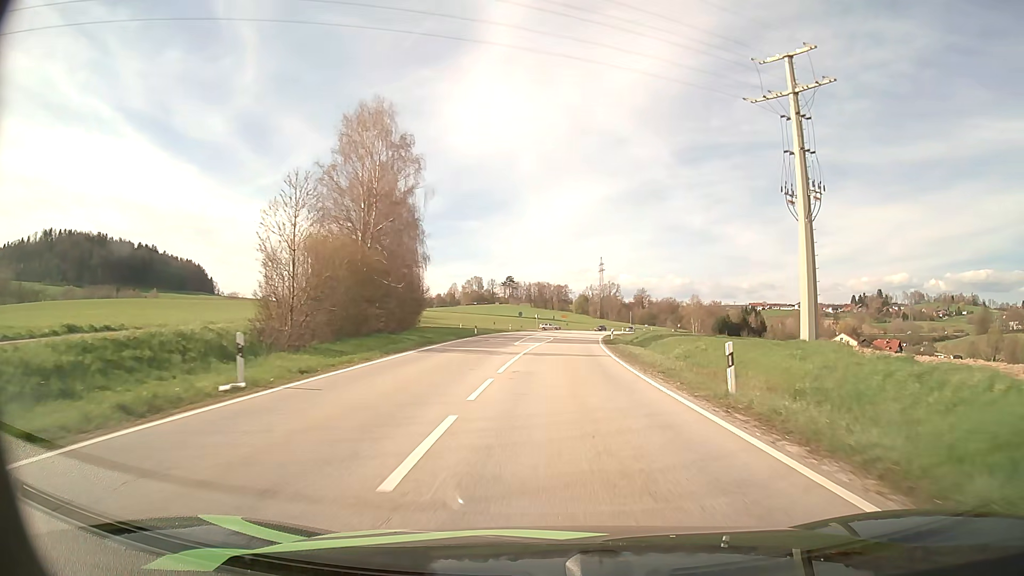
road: secondary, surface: asphalt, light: Day
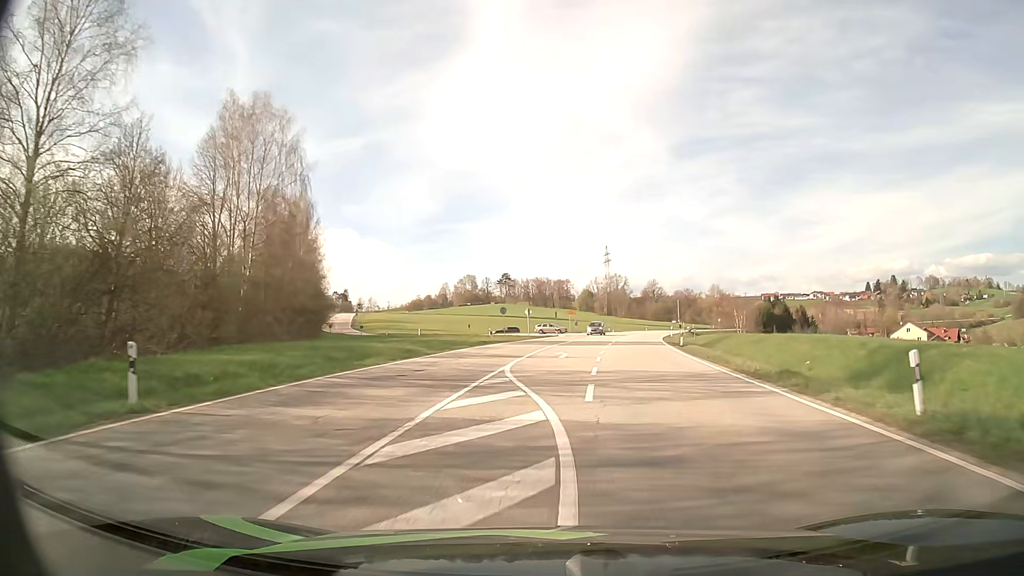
(+0.2, +48.3) m; 0°
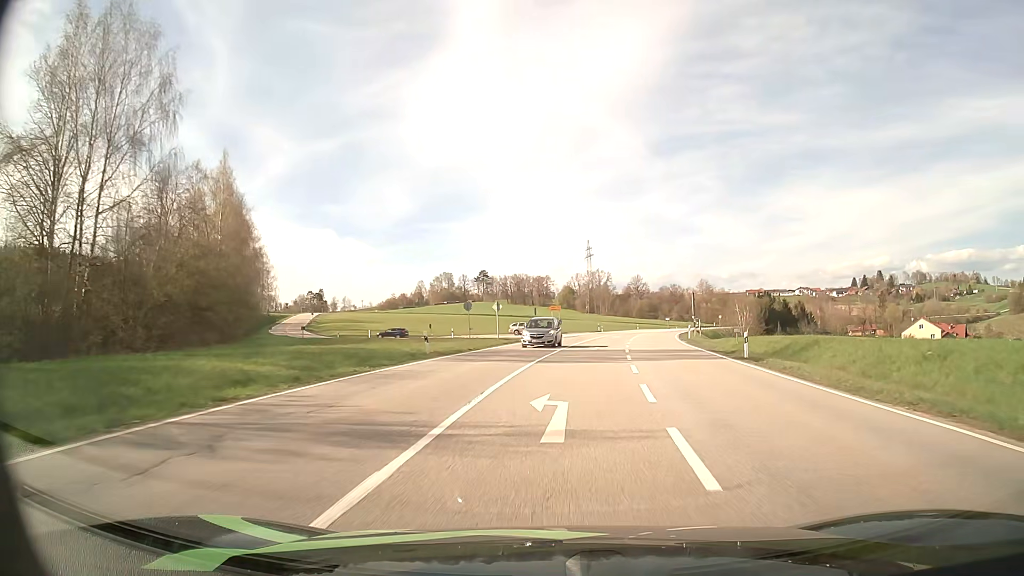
(+0.1, +18.2) m; +1°
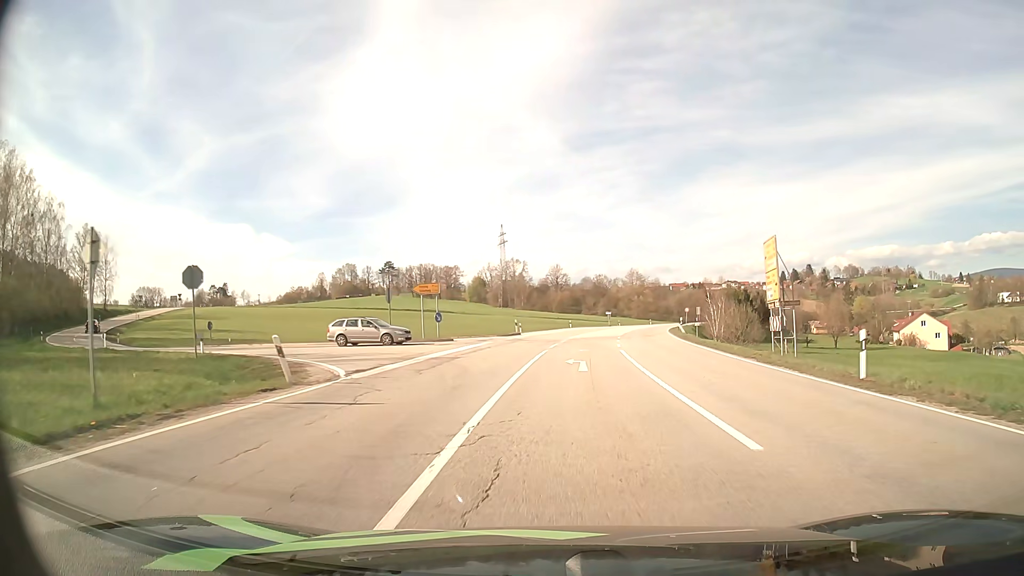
(+2.6, +40.2) m; +7°
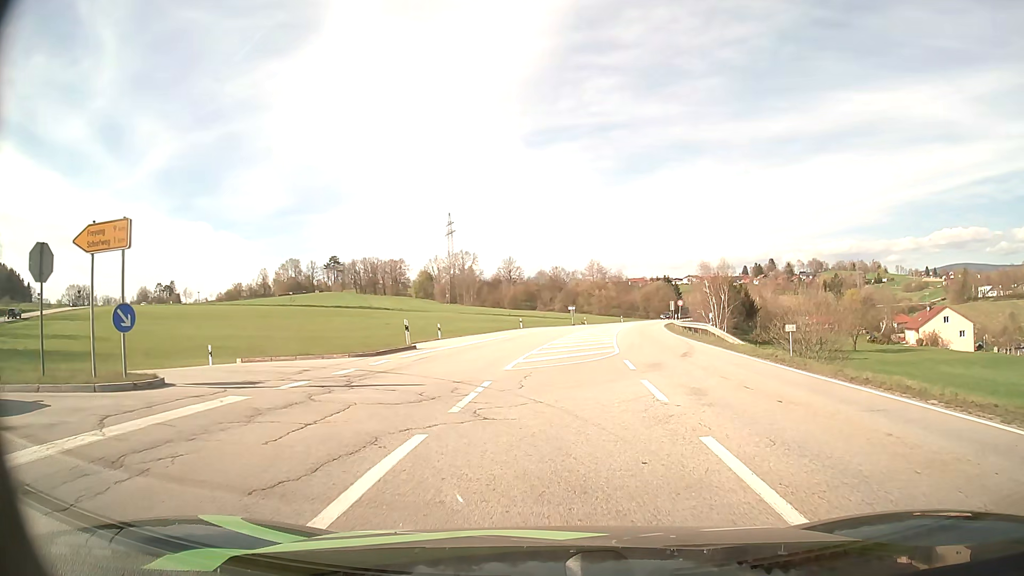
(+1.2, +25.6) m; +4°
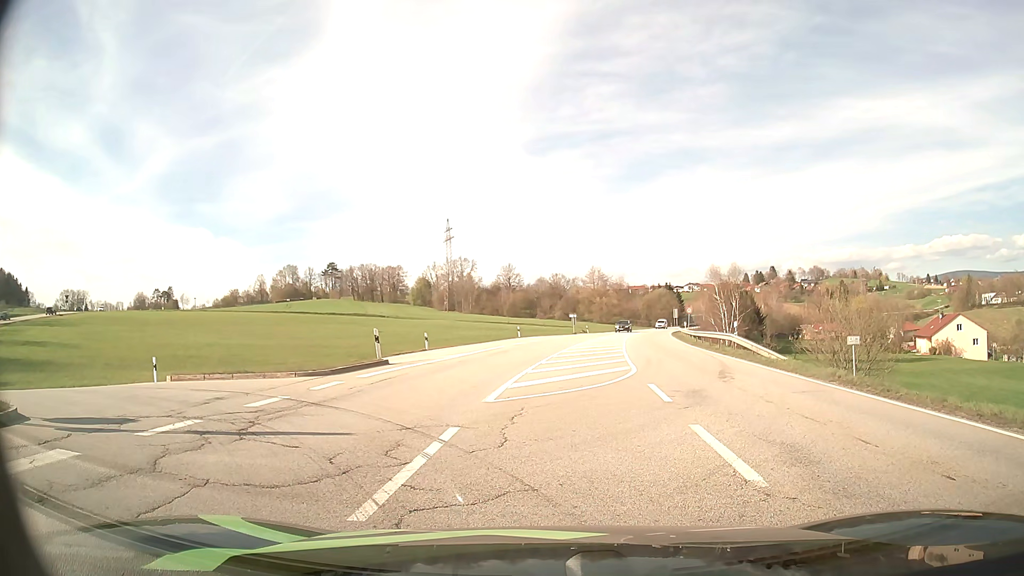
(0.0, +4.3) m; 0°
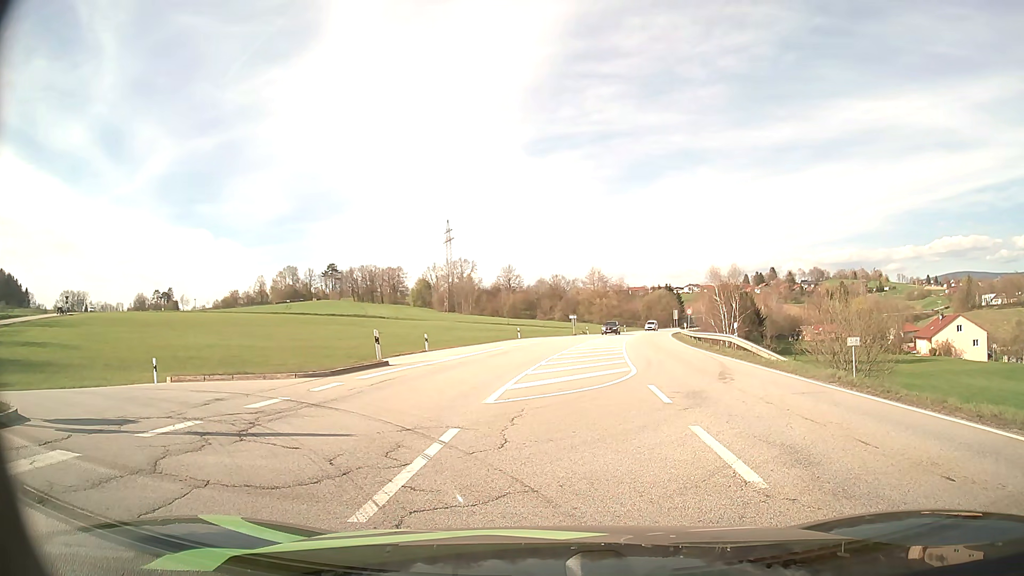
(0.0, 0.0) m; 0°
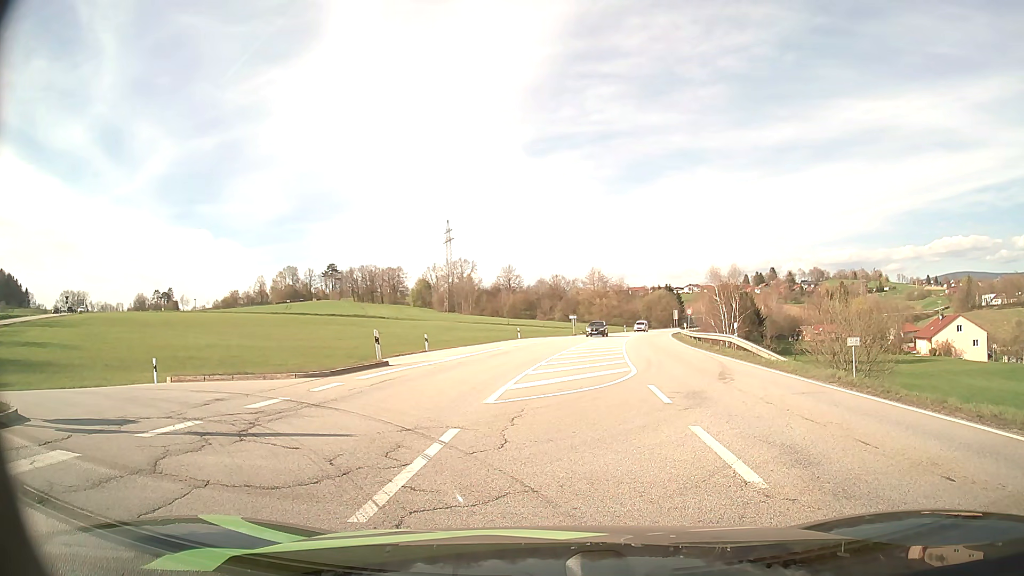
(0.0, 0.0) m; 0°
(-3, +9) (-11, +14) (-21, +16) (-31, +17) (-41, +19) (-50, +24) (-57, +30) (-63, +38) (-69, +47) (-74, +55) m
